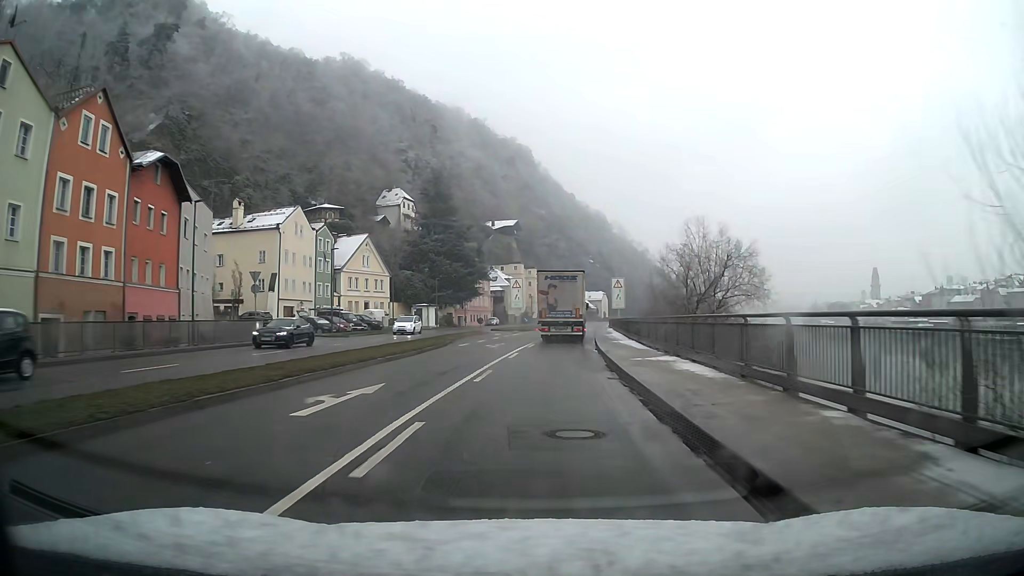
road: primary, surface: asphalt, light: Day
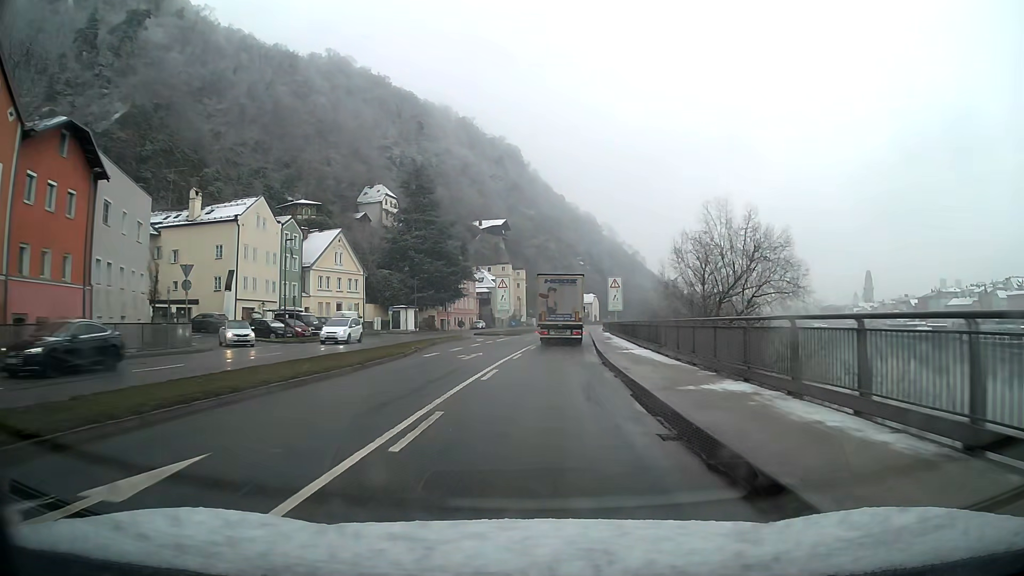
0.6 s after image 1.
(+0.1, +7.7) m; +1°
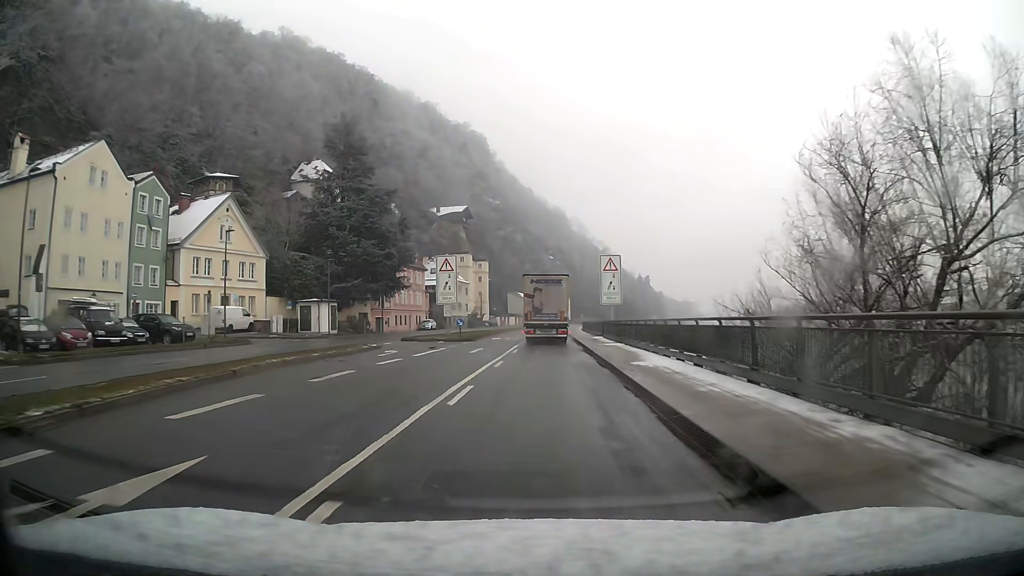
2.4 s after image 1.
(+0.6, +23.1) m; +3°
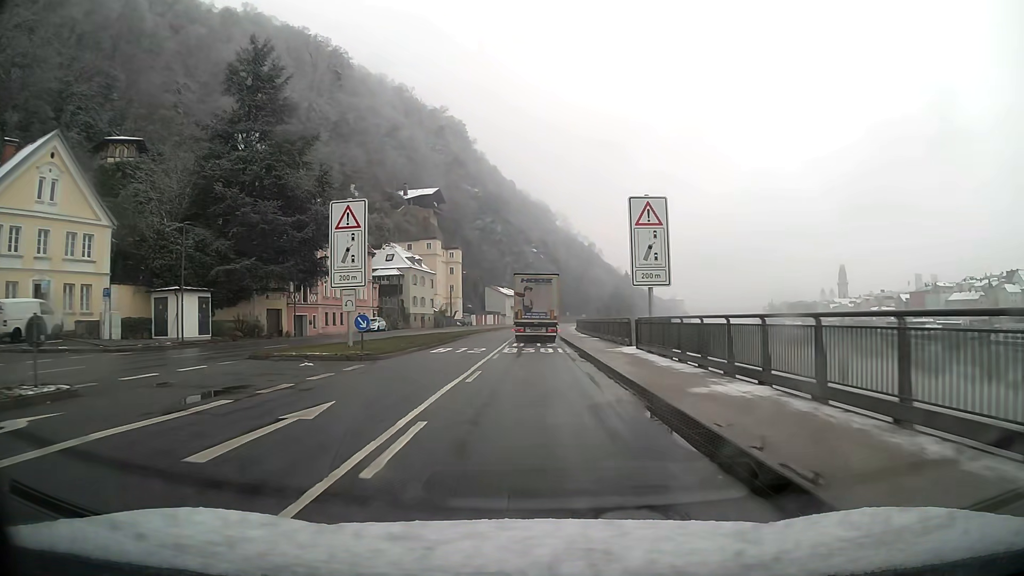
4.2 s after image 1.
(+0.3, +23.1) m; +1°
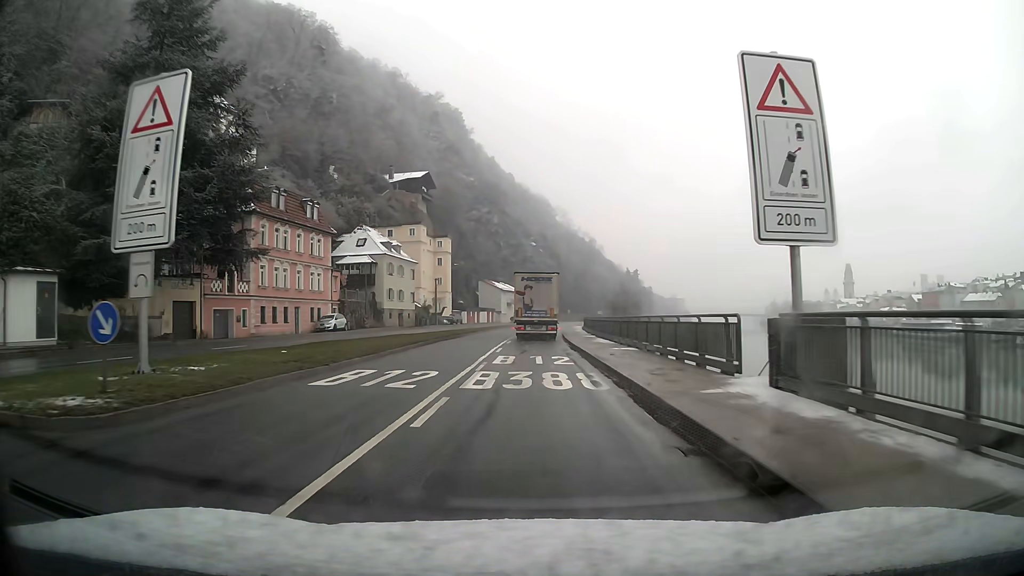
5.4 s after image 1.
(0.0, +15.4) m; 0°
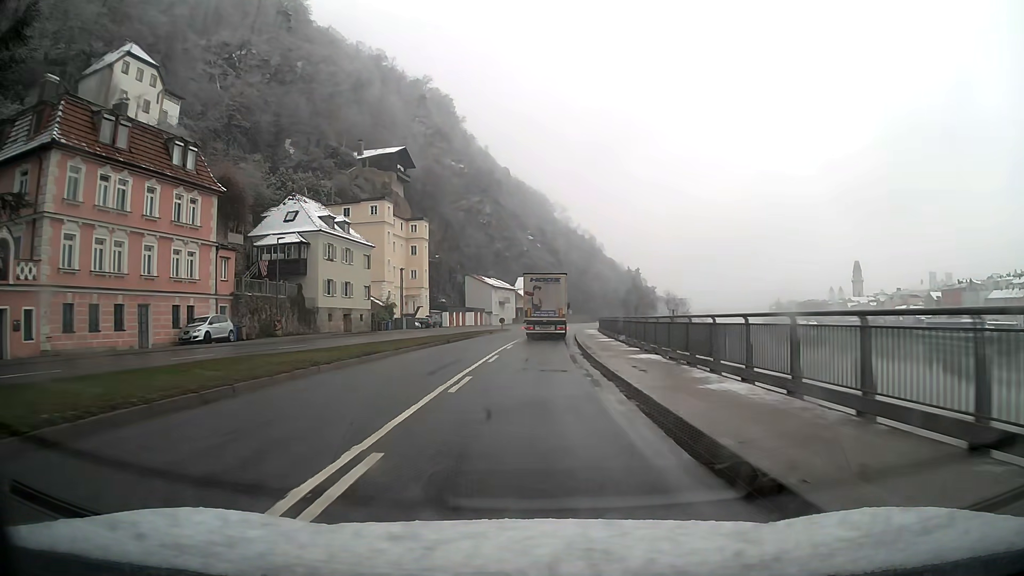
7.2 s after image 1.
(+0.1, +23.1) m; 0°
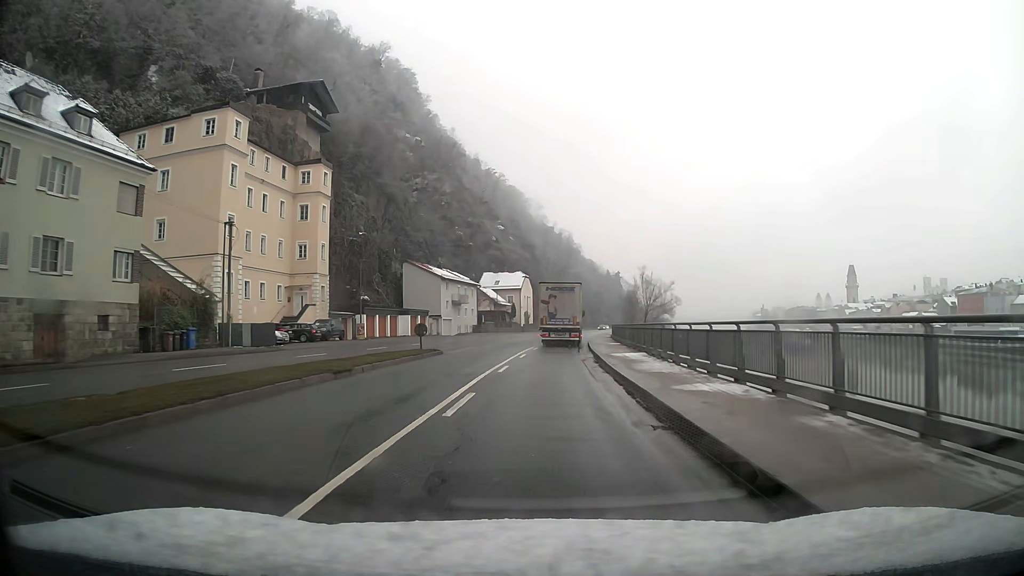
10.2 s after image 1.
(+0.6, +38.2) m; +3°
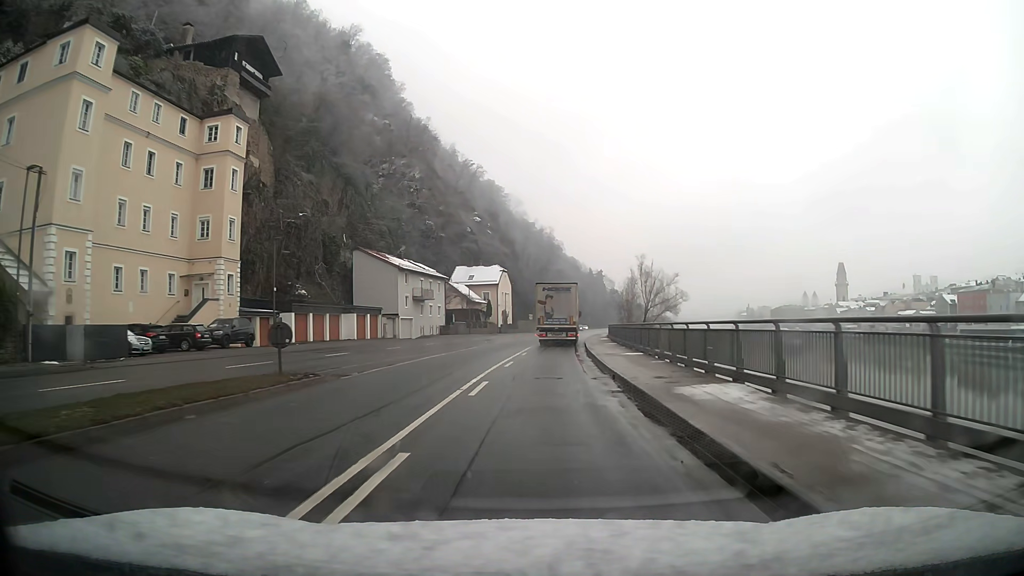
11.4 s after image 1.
(+0.2, +15.2) m; +2°
(0, +10) (0, +20) (+1, +30) (+1, +40) (+2, +50) (+3, +60) (+4, +70) (+5, +80) (+6, +90) (+7, +100) m
